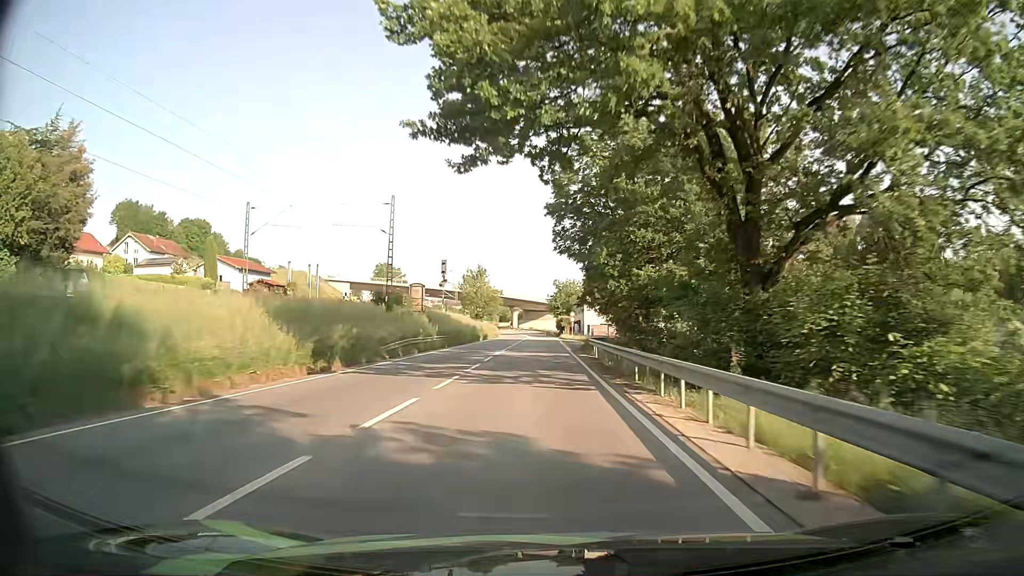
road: primary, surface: asphalt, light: Day
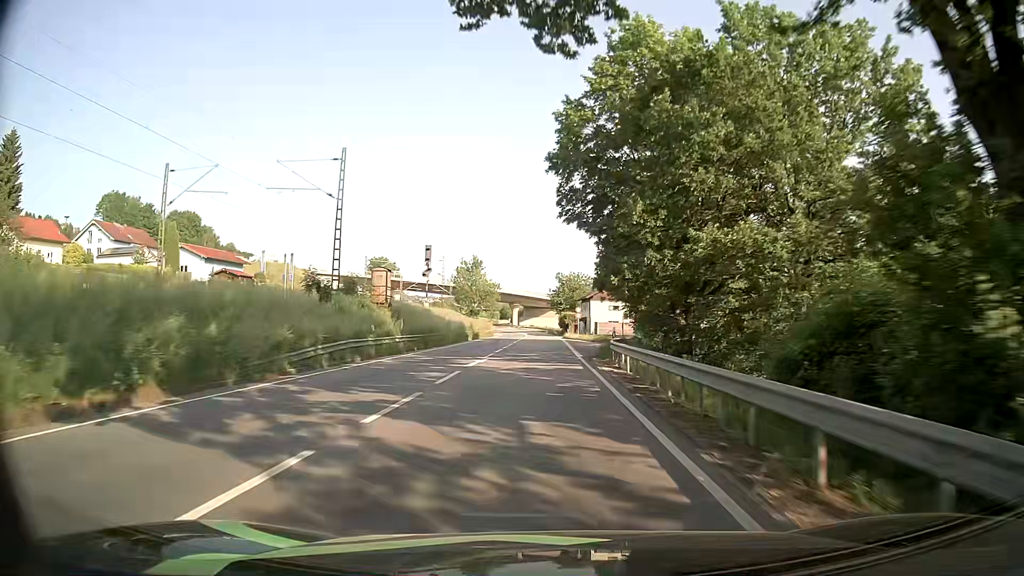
(0.0, +12.0) m; -1°
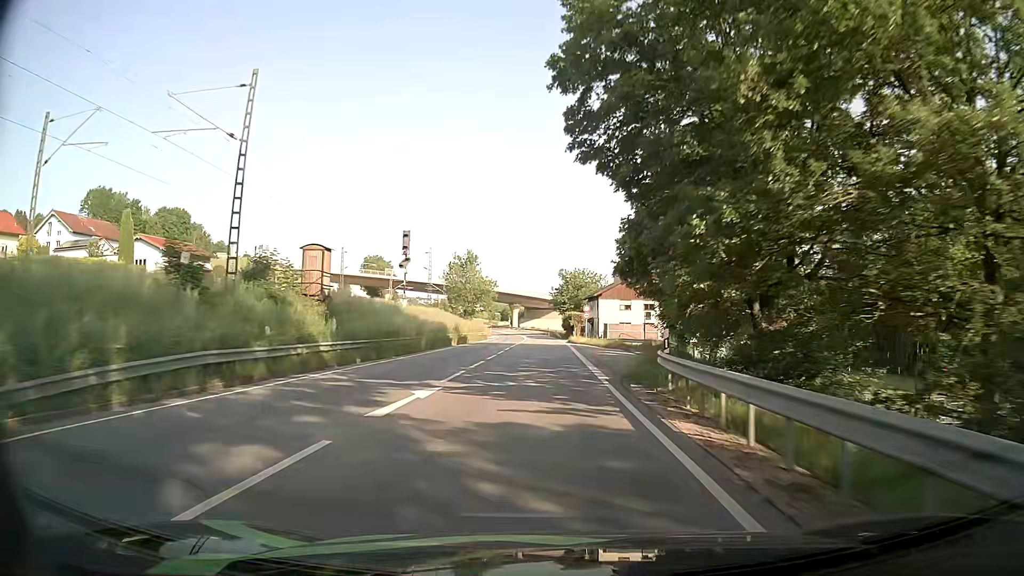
(0.0, +11.8) m; 0°
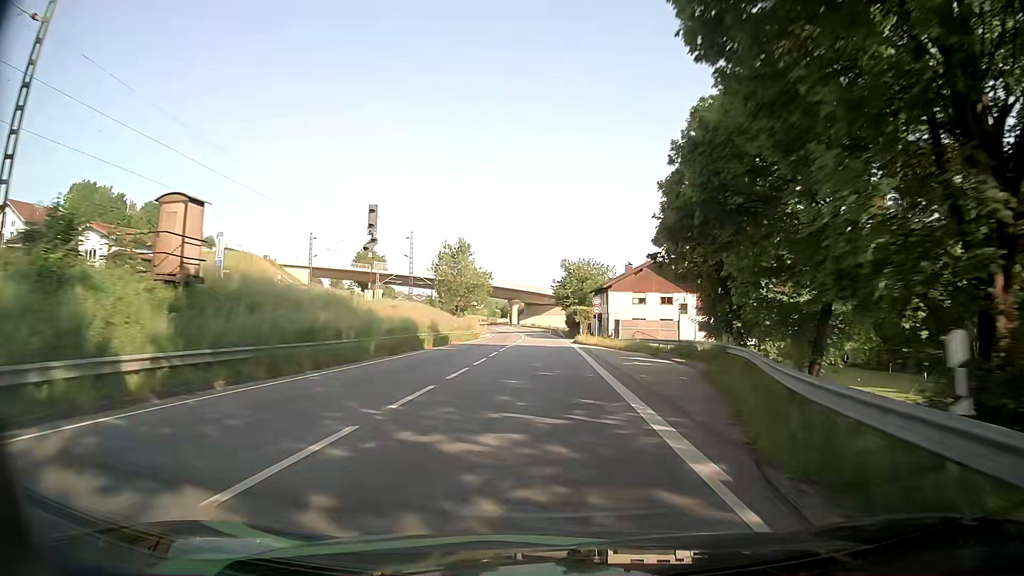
(0.0, +11.5) m; 0°
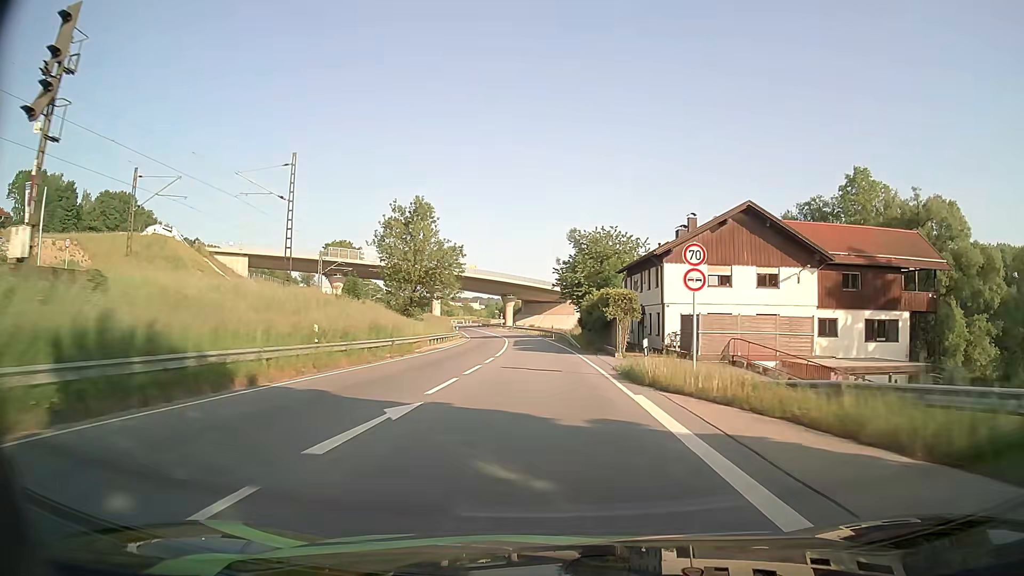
(-0.1, +33.4) m; 0°
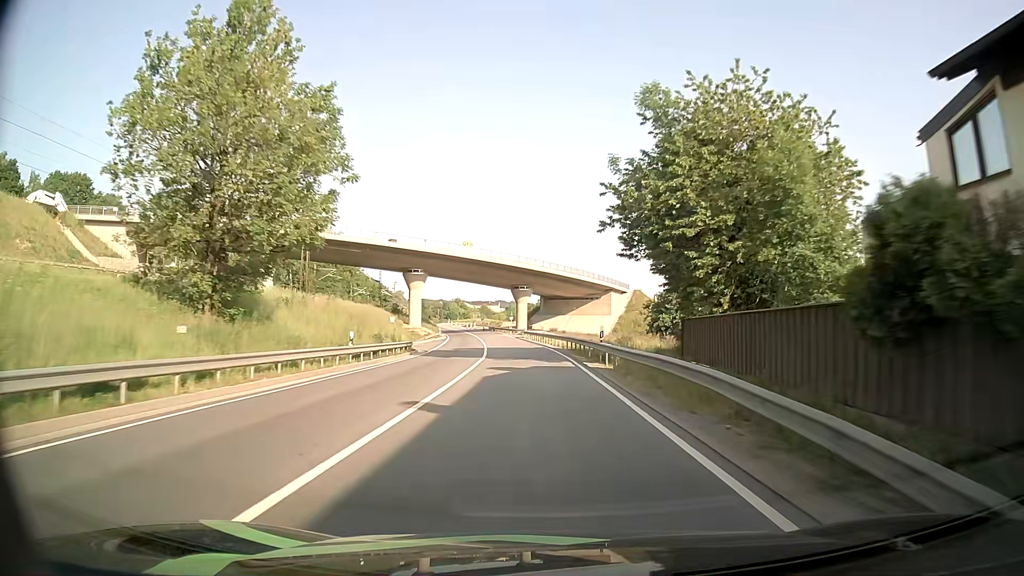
(-0.8, +43.3) m; -2°
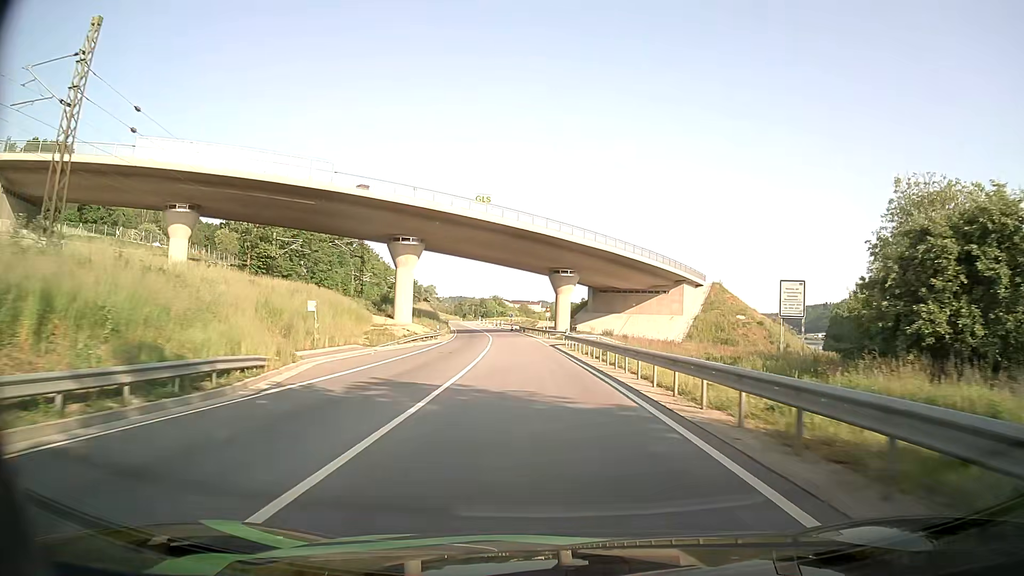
(-1.1, +32.6) m; -4°
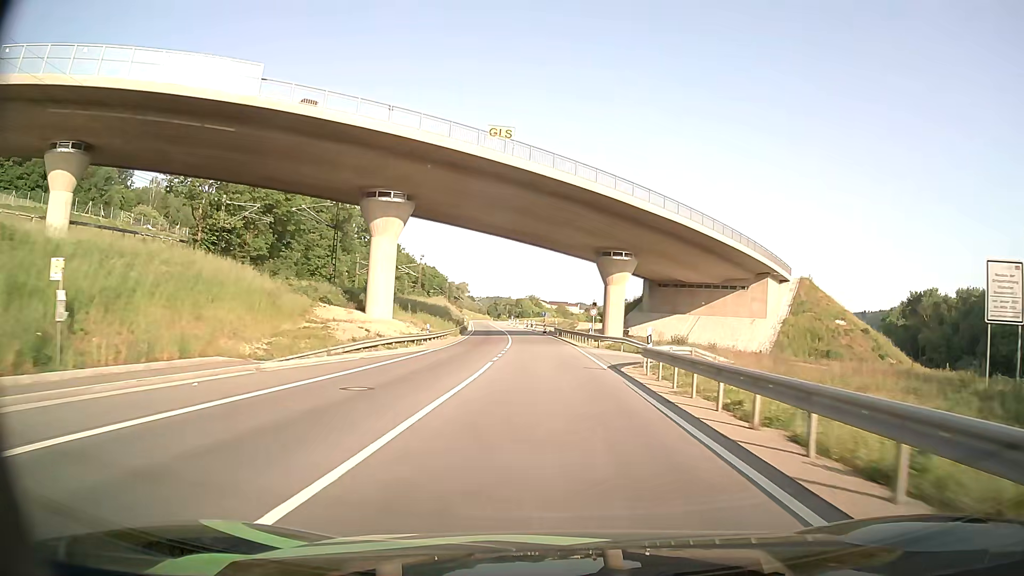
(-0.5, +22.0) m; -3°
(0, +10) (0, +20) (-1, +30) (-1, +40) (-1, +50) (-2, +60) (-3, +70) (-4, +80) (-5, +90) (-5, +100) m
